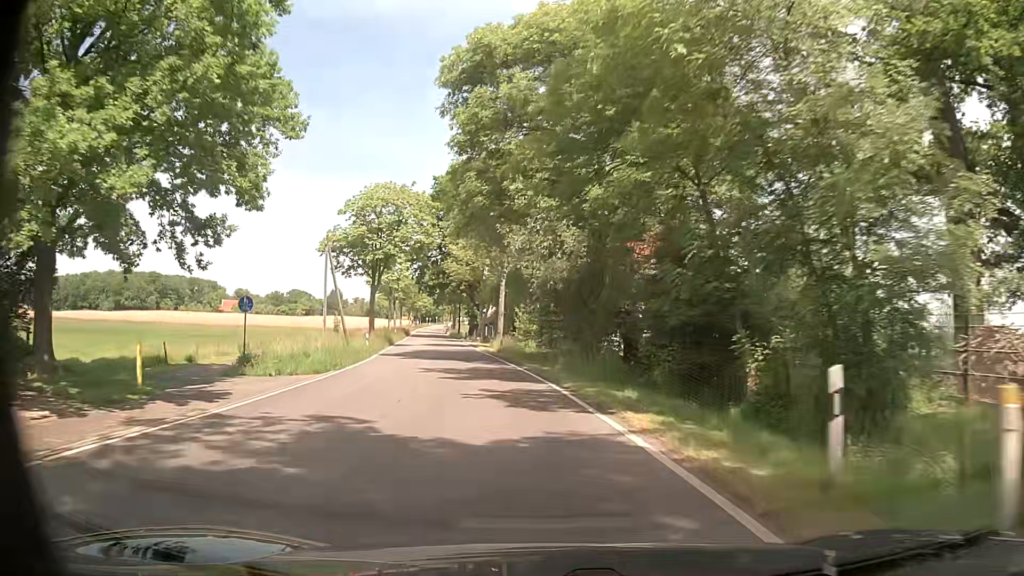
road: tertiary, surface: asphalt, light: Day
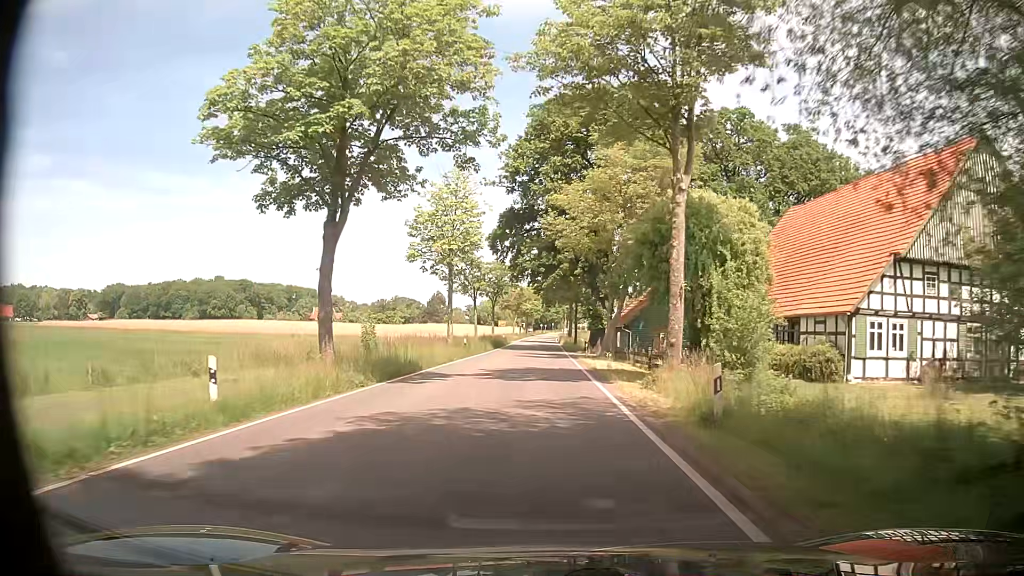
(-3.0, +30.8) m; -10°
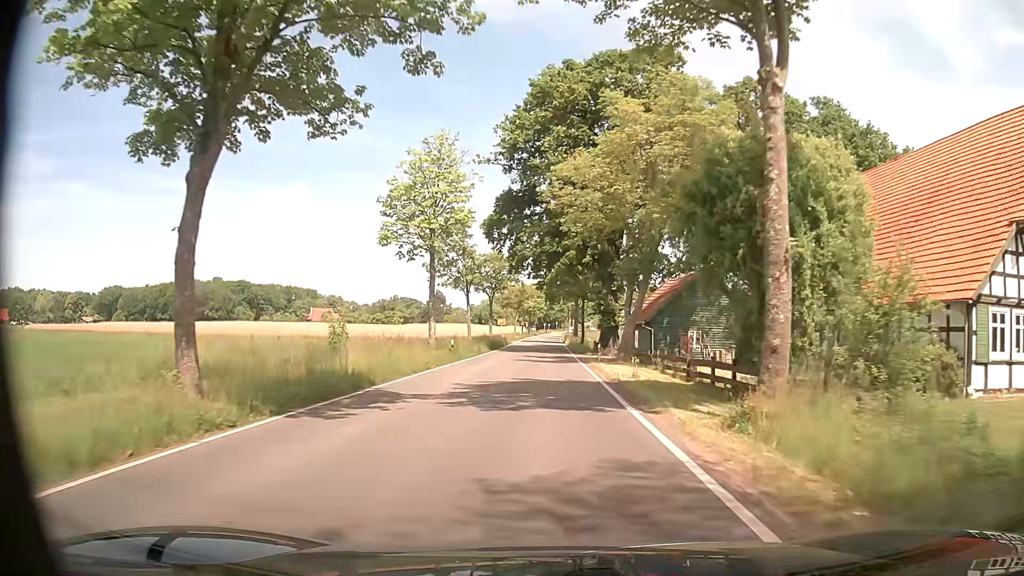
(0.0, +7.8) m; +1°
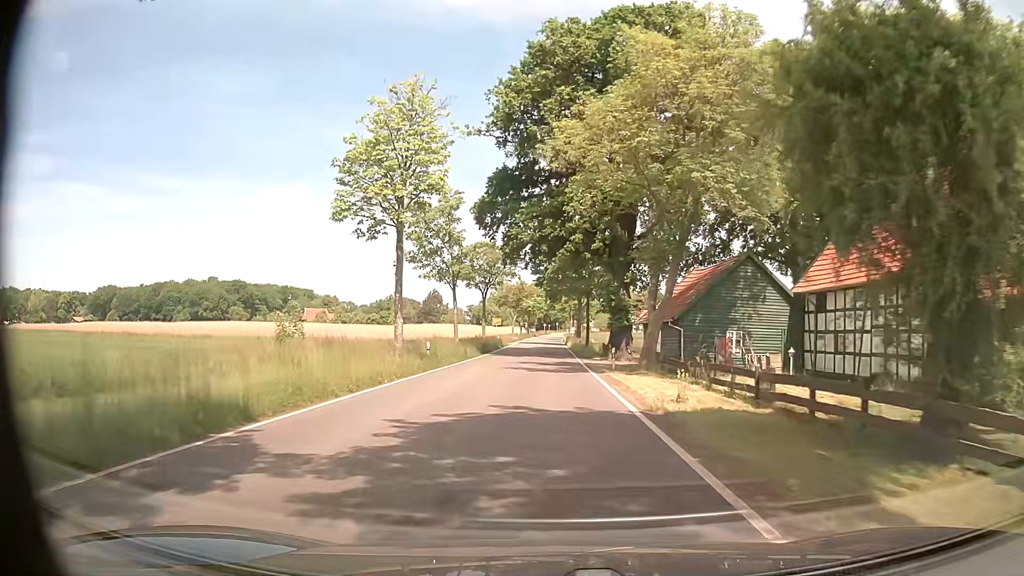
(-0.1, +7.8) m; -1°
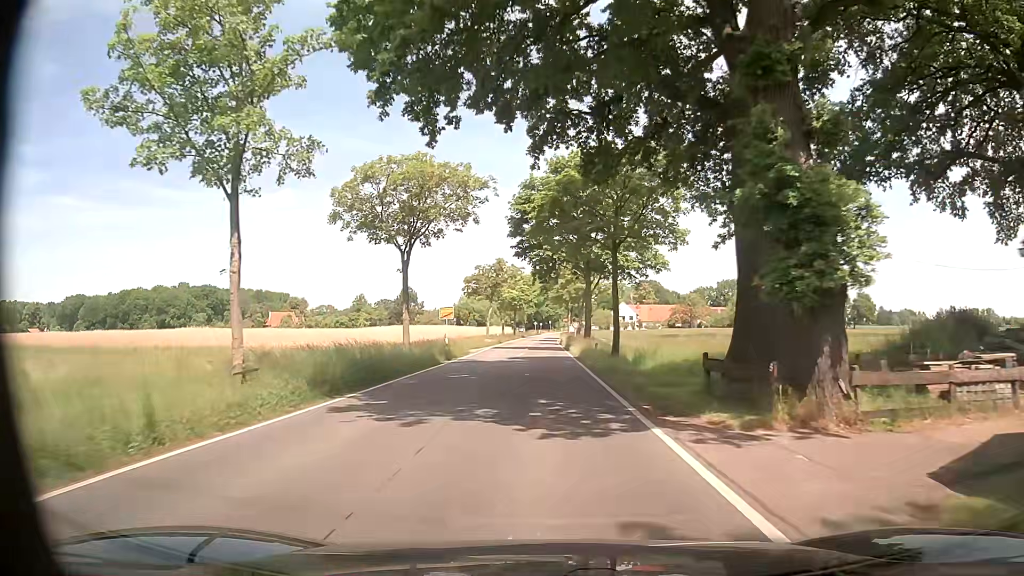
(+0.1, +31.0) m; +1°
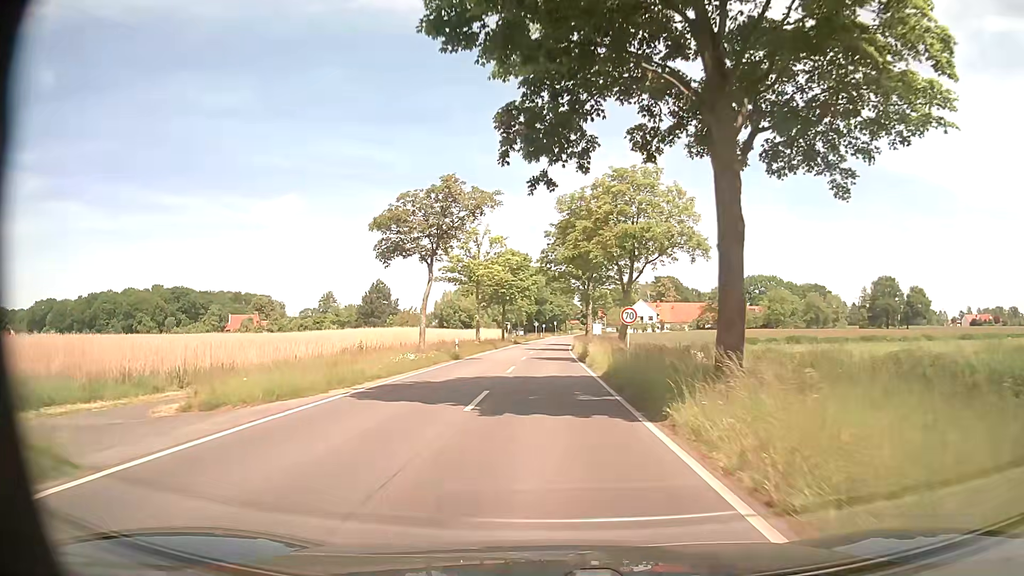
(-0.3, +38.8) m; -1°
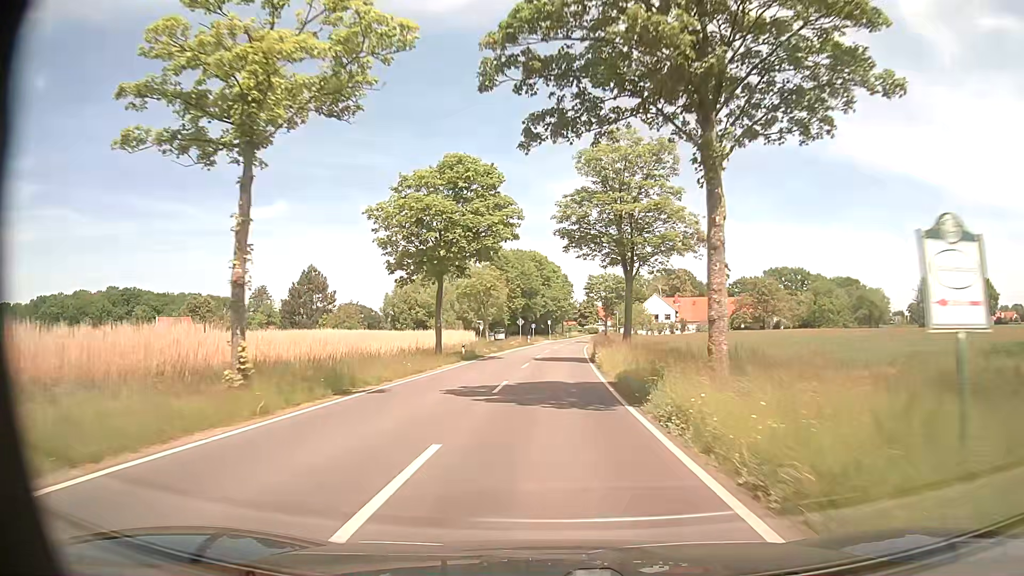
(+0.2, +43.5) m; +1°
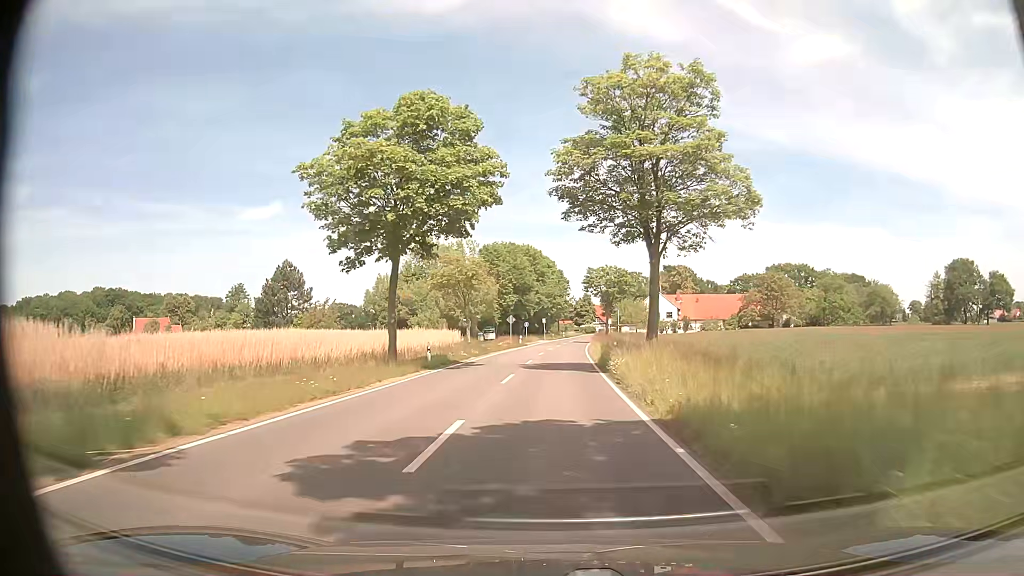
(0.0, +9.7) m; 0°
(0, +10) (0, +20) (+1, +30) (+1, +40) (+2, +50) (+2, +60) (+3, +70) (+4, +80) (+5, +90) (+6, +100) m
